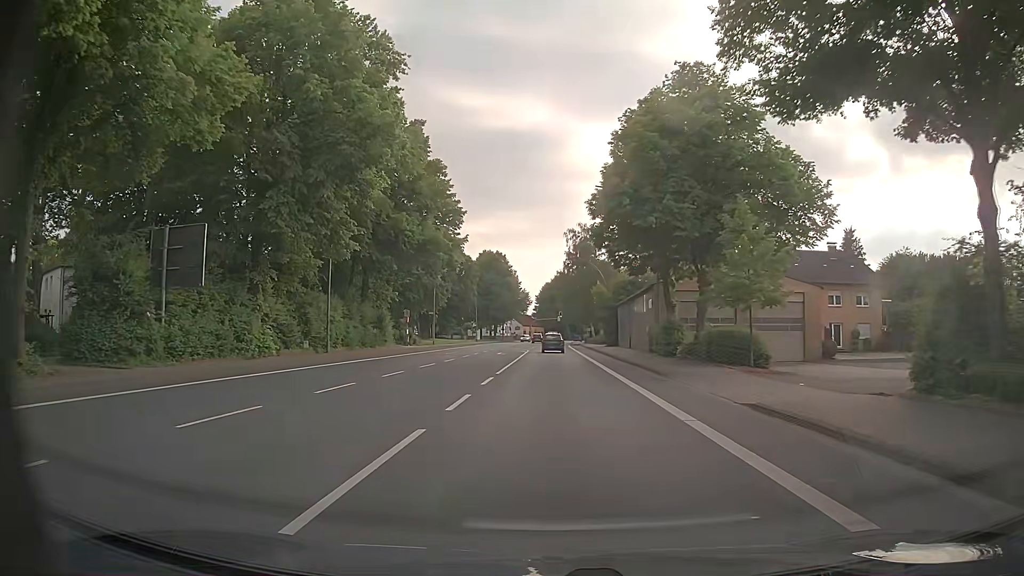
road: primary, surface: asphalt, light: Day
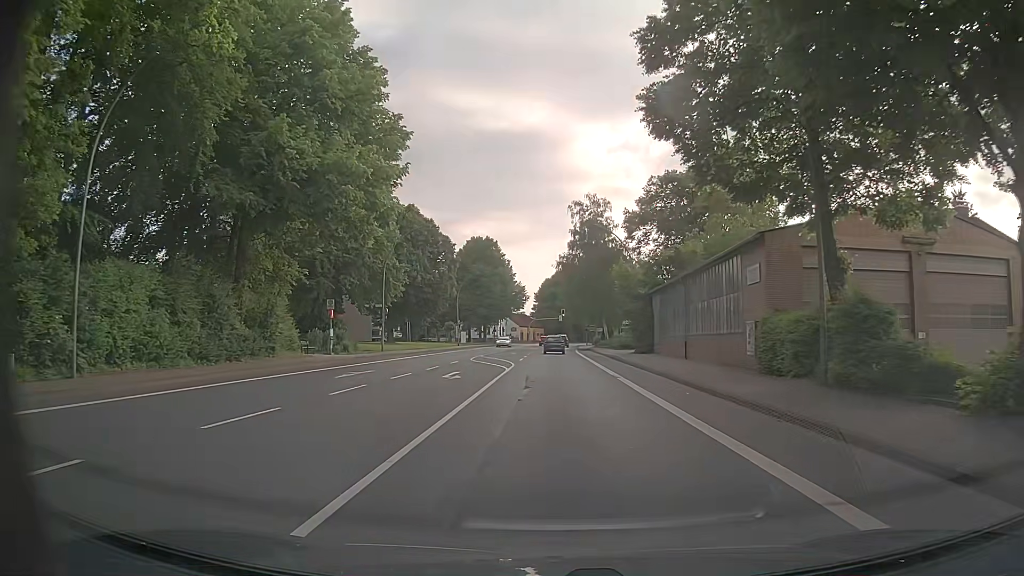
(0.0, +23.7) m; 0°
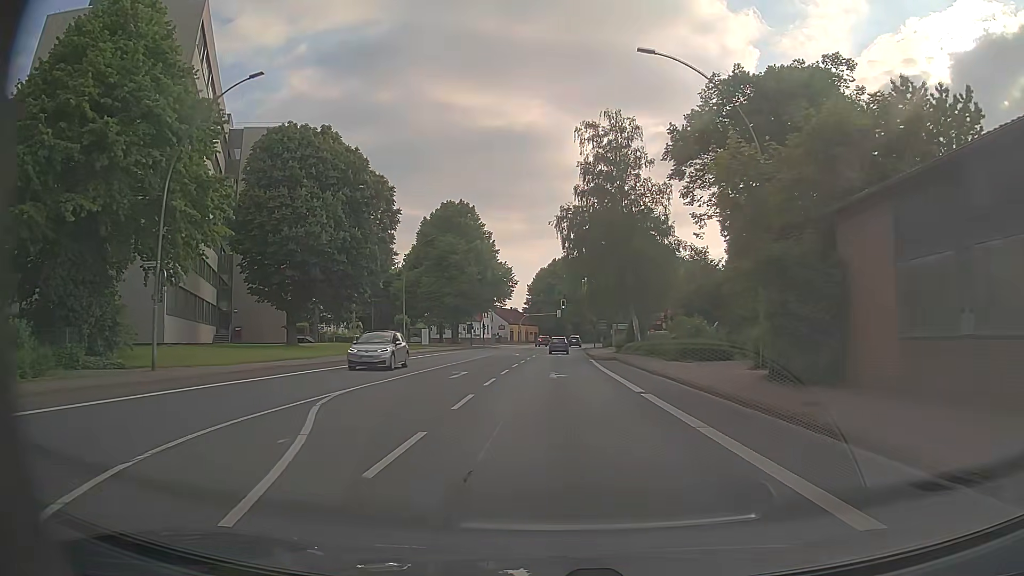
(+0.2, +31.7) m; 0°
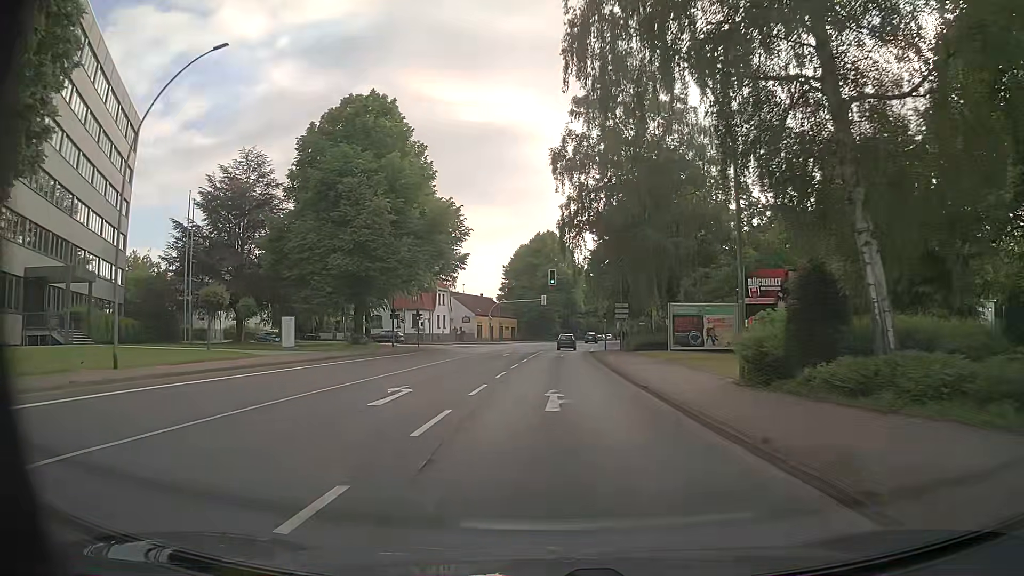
(+0.5, +39.7) m; +1°
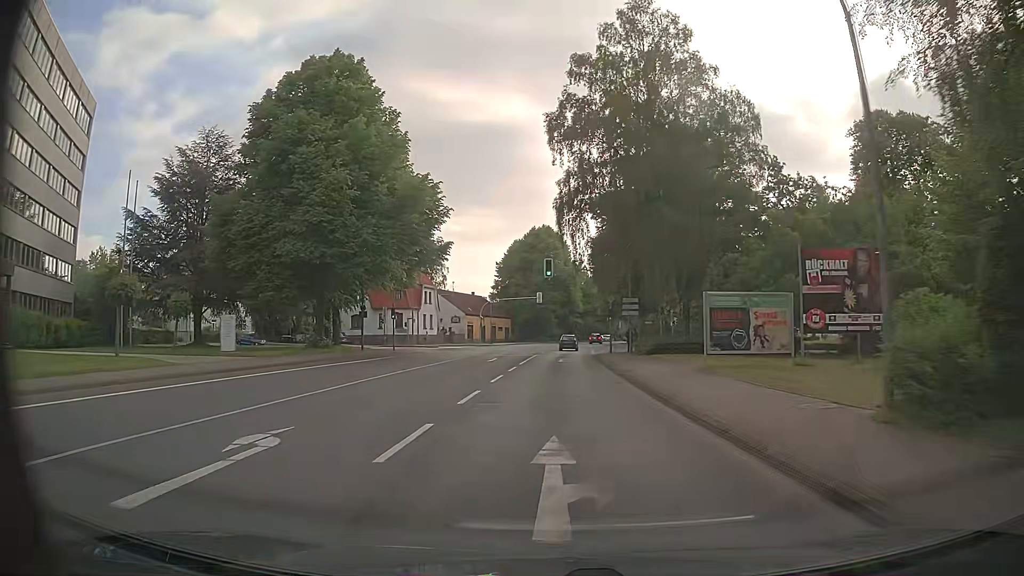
(+0.1, +8.0) m; 0°
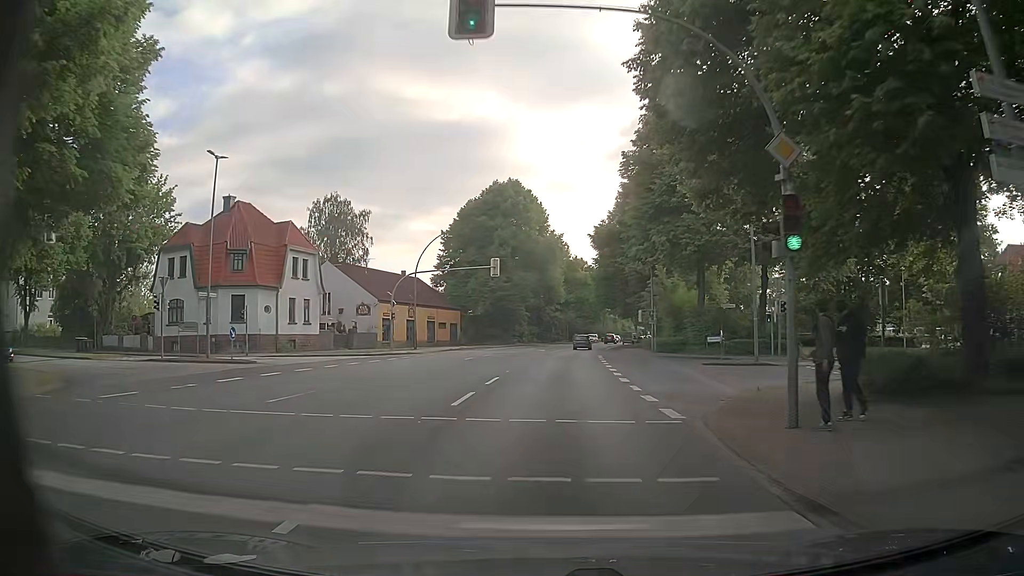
(+1.1, +39.8) m; +3°
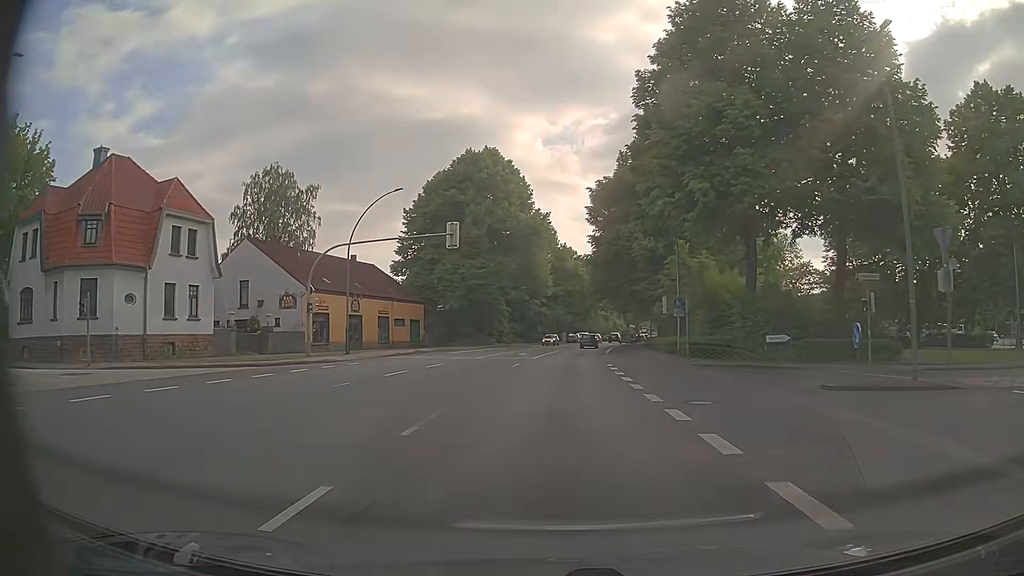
(+0.1, +15.9) m; +1°
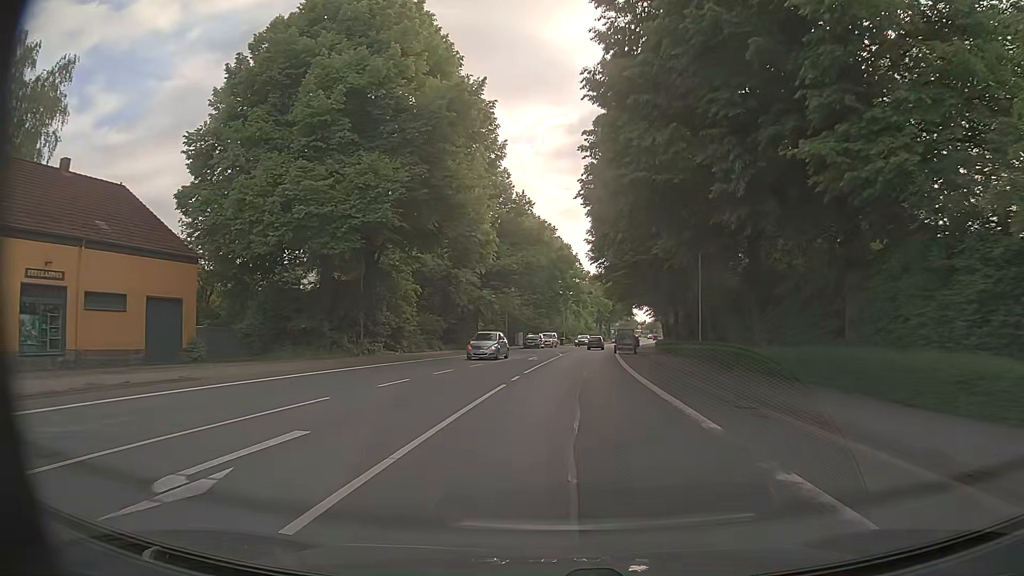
(+0.9, +39.8) m; +3°
(0, +10) (0, +20) (+1, +30) (+2, +40) (+2, +50) (+3, +60) (+5, +70) (+6, +80) (+7, +90) (+9, +99) m
